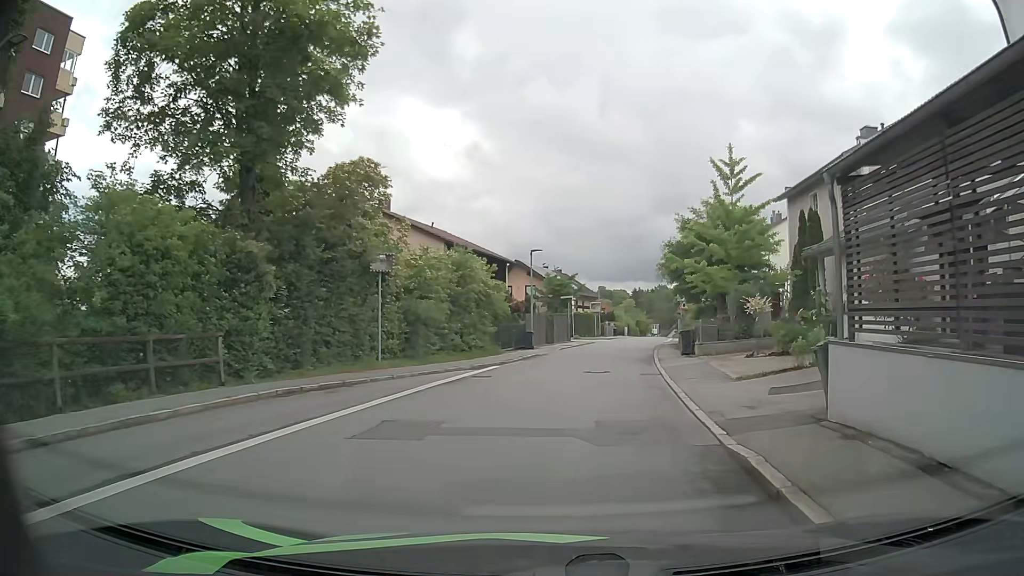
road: residential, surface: asphalt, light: Day
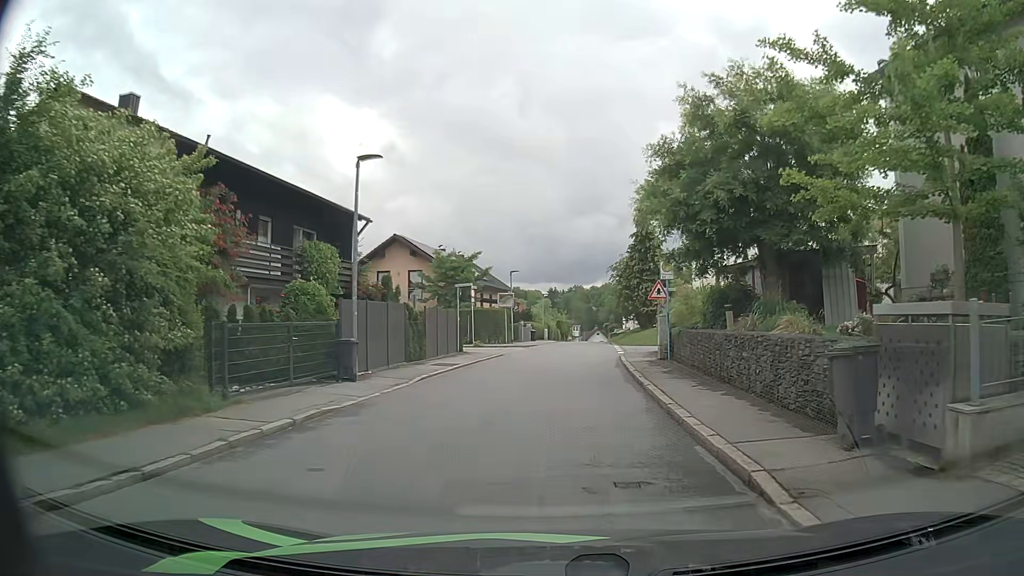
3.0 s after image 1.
(+1.2, +19.7) m; +7°
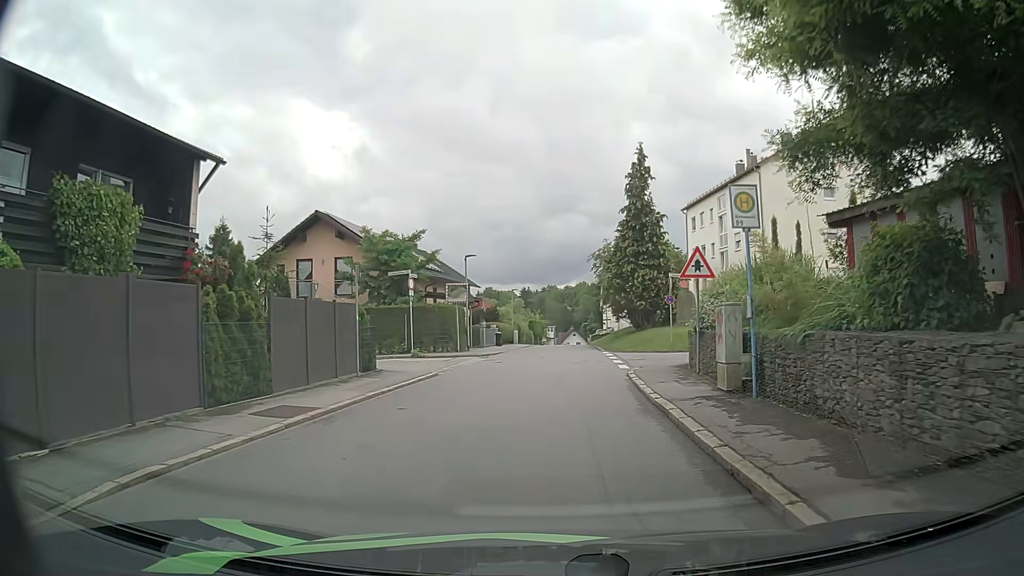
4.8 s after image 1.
(+0.2, +11.3) m; +2°
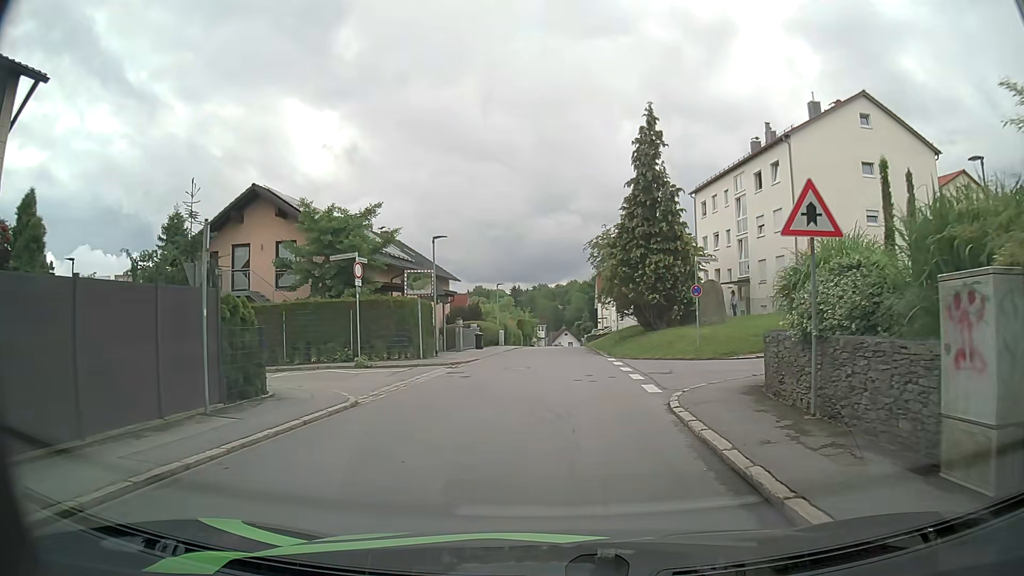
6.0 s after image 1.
(0.0, +7.4) m; +1°
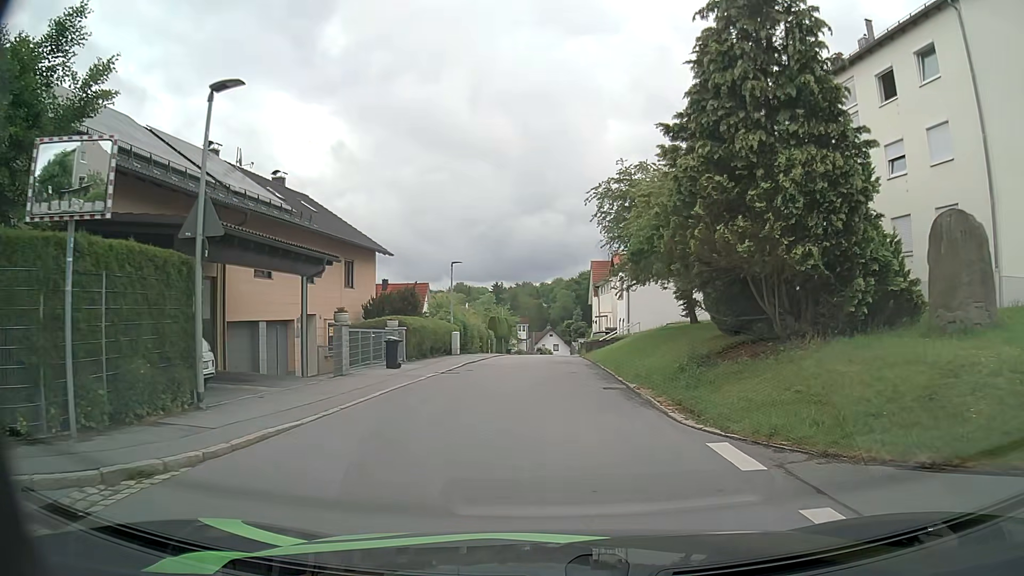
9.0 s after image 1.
(0.0, +18.8) m; +1°
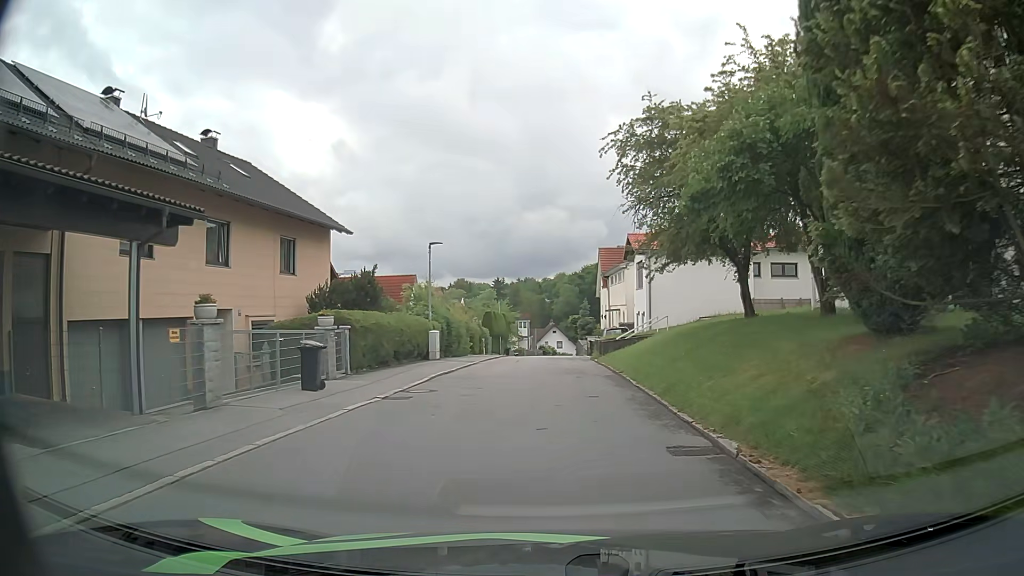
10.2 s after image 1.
(0.0, +7.8) m; 0°
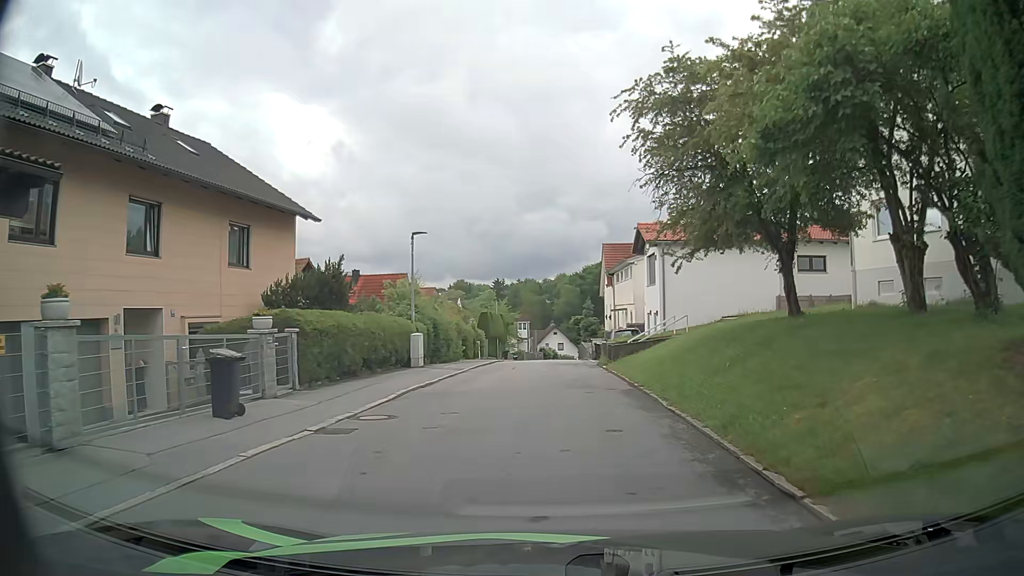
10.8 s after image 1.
(0.0, +4.0) m; -1°
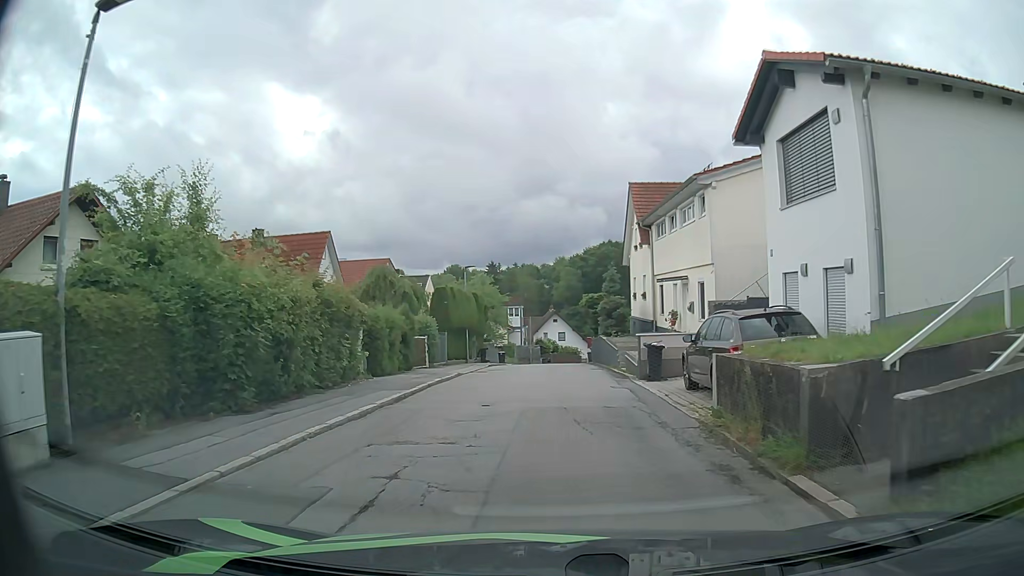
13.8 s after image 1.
(+0.2, +20.0) m; 0°
(0, +10) (0, +20) (0, +30) (0, +40) (+1, +50) (+1, +60) (+4, +70) (+7, +79) (+10, +89) (+13, +98) m
